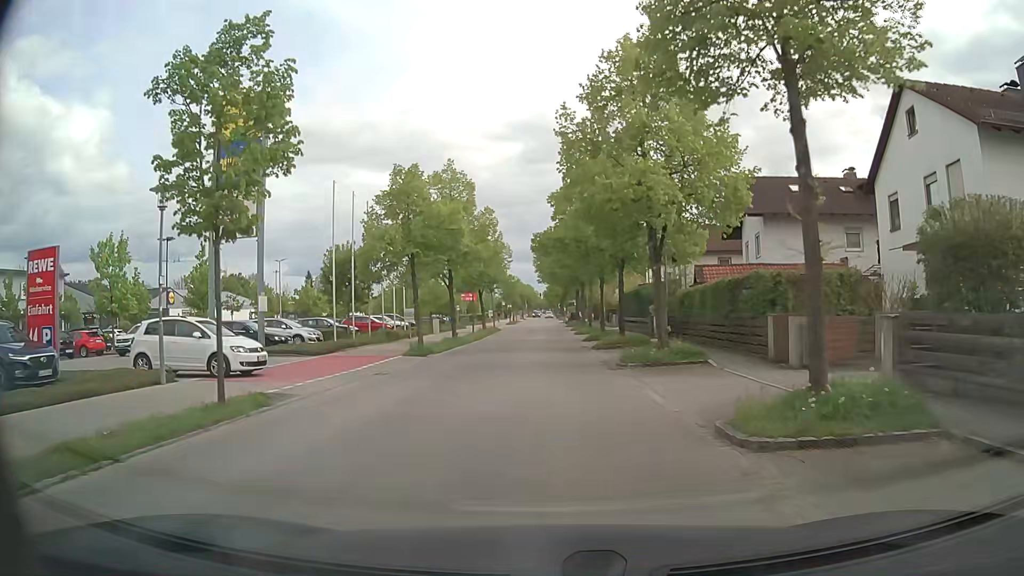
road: residential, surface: asphalt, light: Day
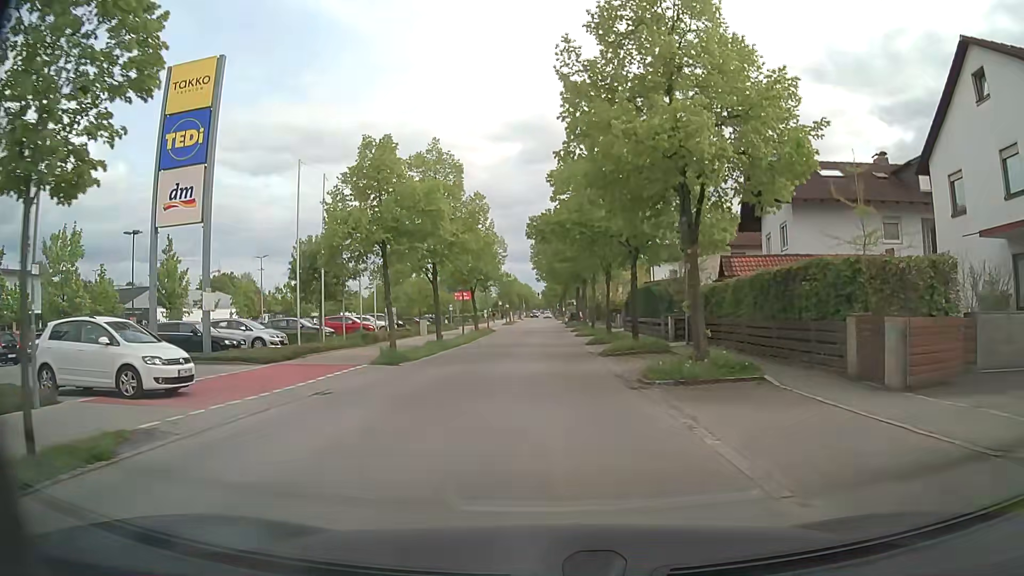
(+0.1, +4.7) m; +1°
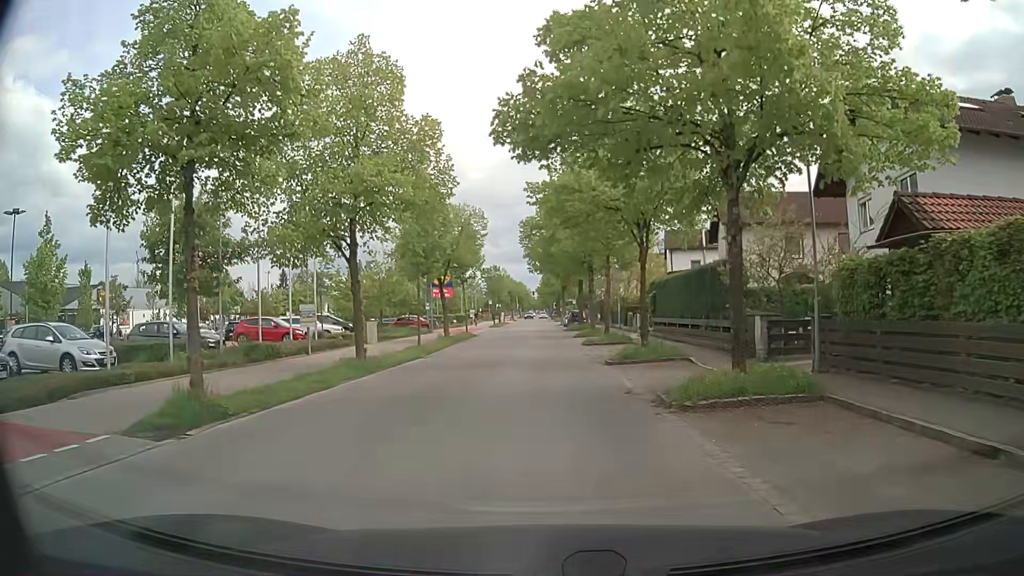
(0.0, +13.1) m; 0°
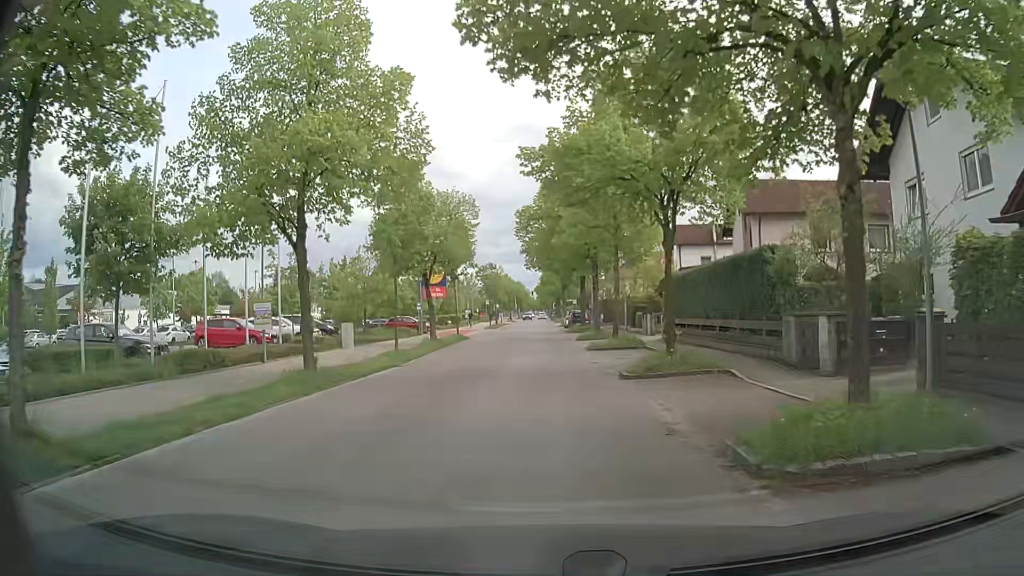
(0.0, +4.2) m; 0°
(0, +10) (0, +20) (0, +30) (0, +40) (0, +50) (0, +60) (0, +70) (0, +80) (0, +90) (0, +100) m
